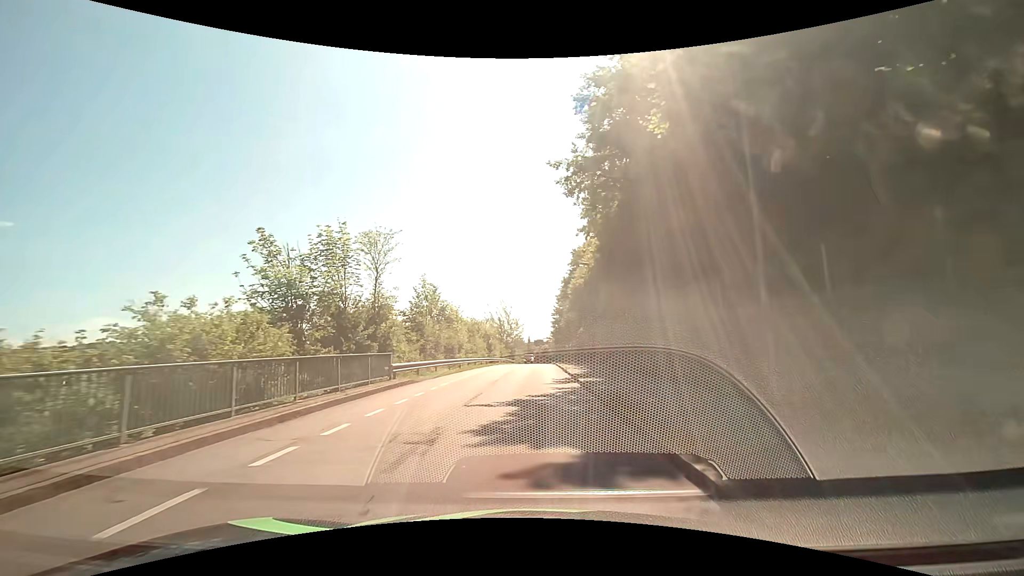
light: Day
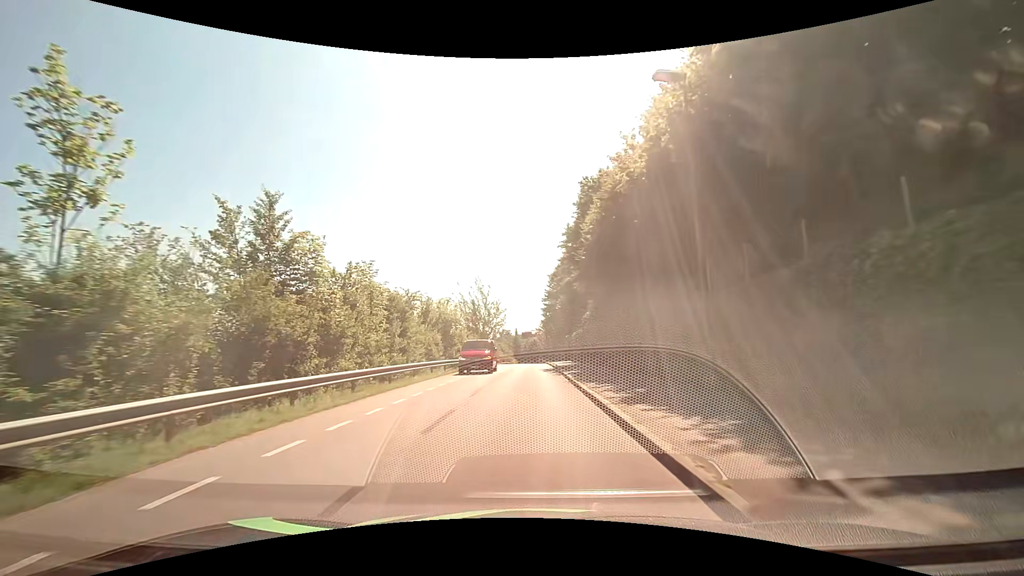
(+0.2, +27.6) m; +1°
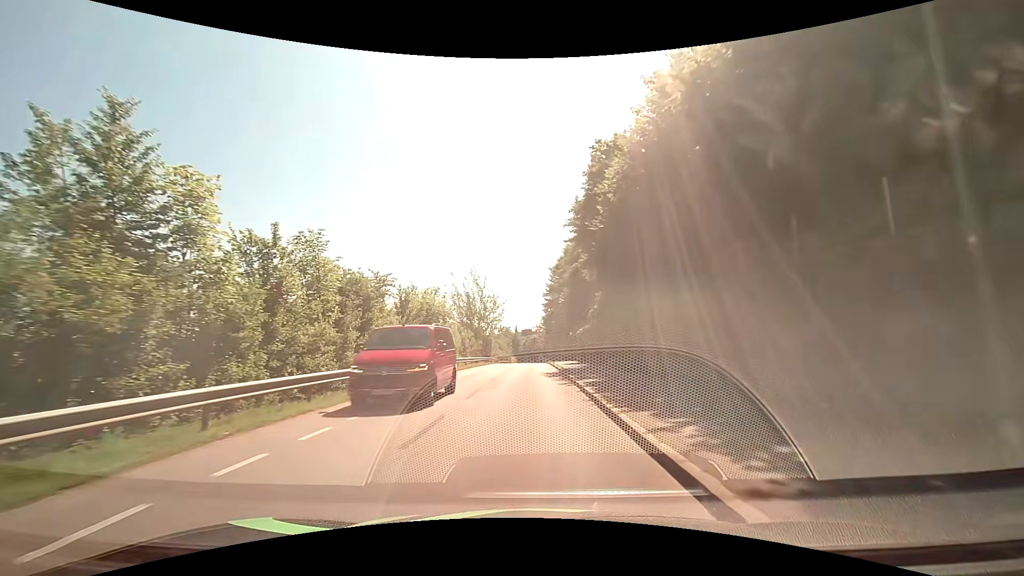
(0.0, +7.2) m; 0°
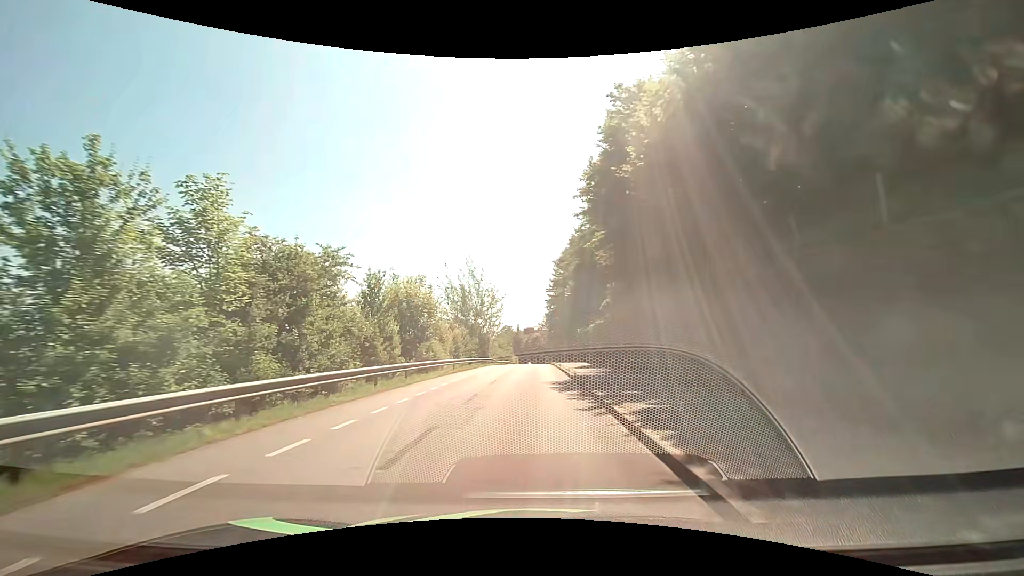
(0.0, +7.3) m; -1°
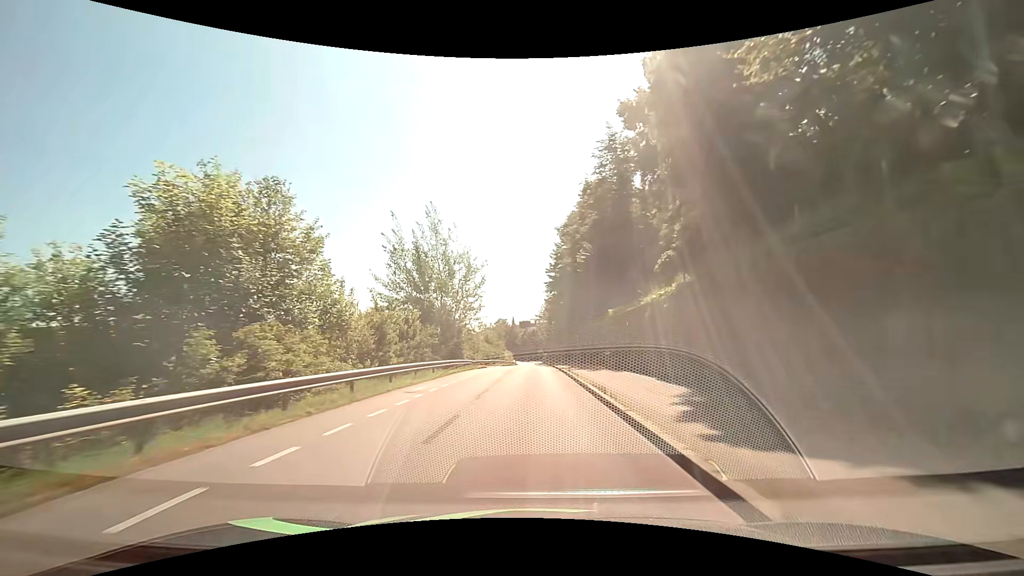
(+0.3, +22.7) m; +1°
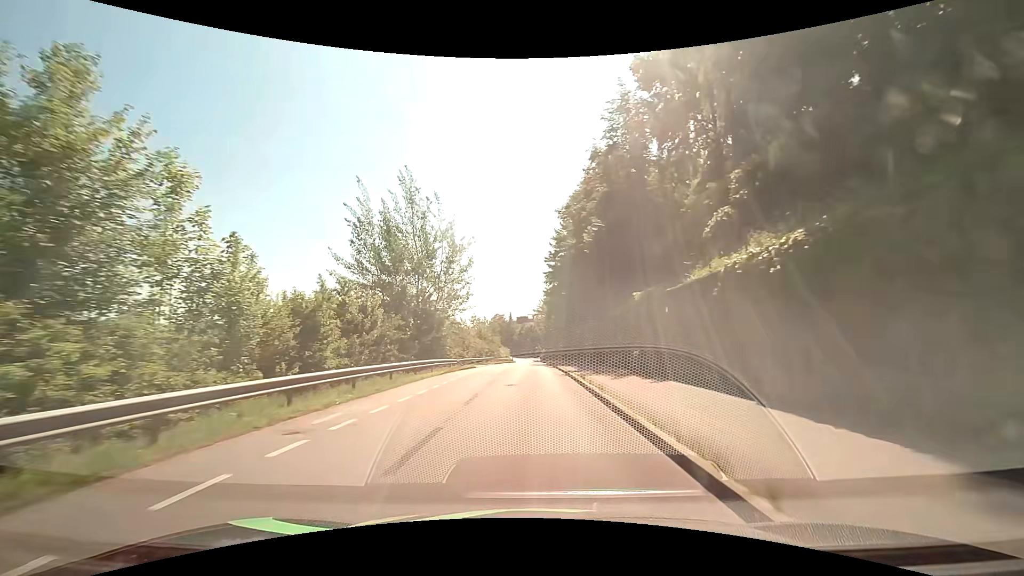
(0.0, +7.7) m; 0°
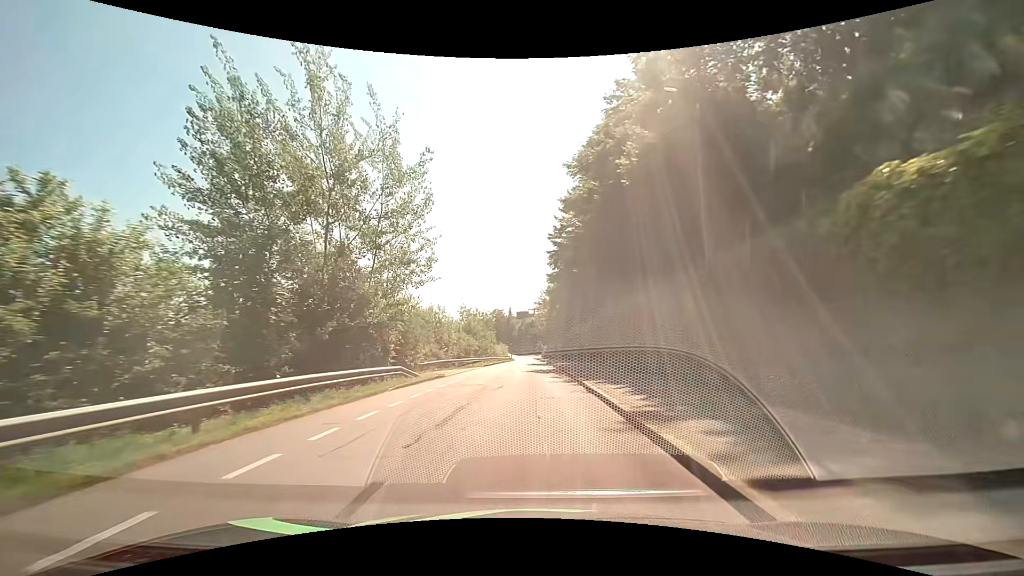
(+0.1, +15.2) m; +1°
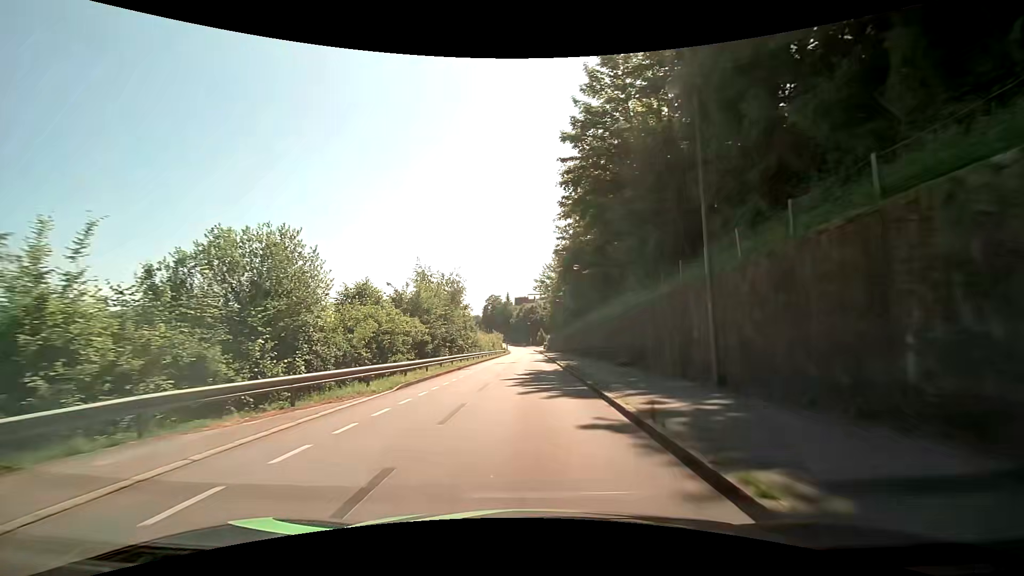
(-0.2, +29.5) m; 0°
(0, +10) (0, +20) (0, +30) (0, +40) (0, +50) (0, +60) (0, +70) (0, +80) (0, +90) (0, +100) m
